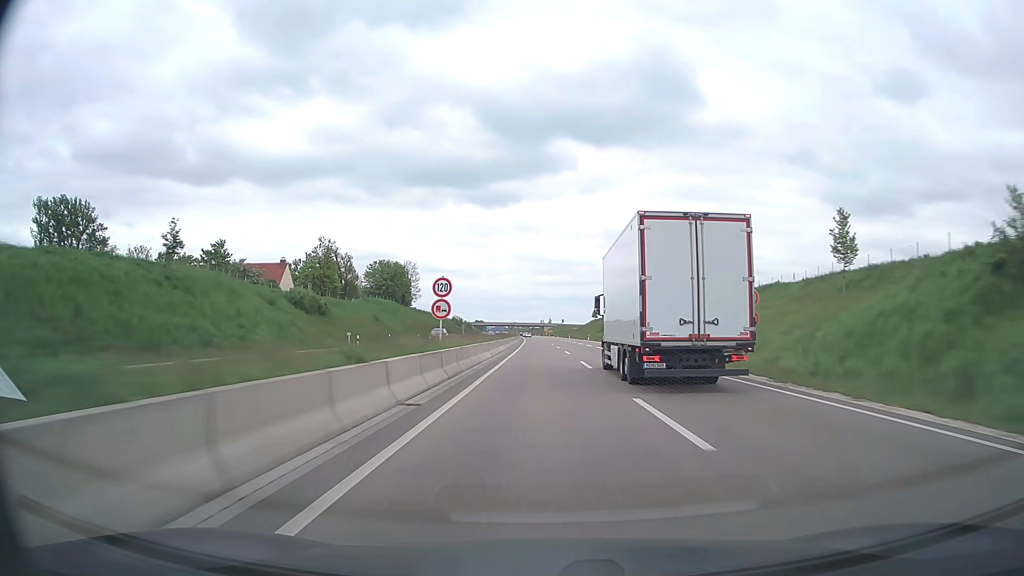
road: trunk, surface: asphalt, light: Day
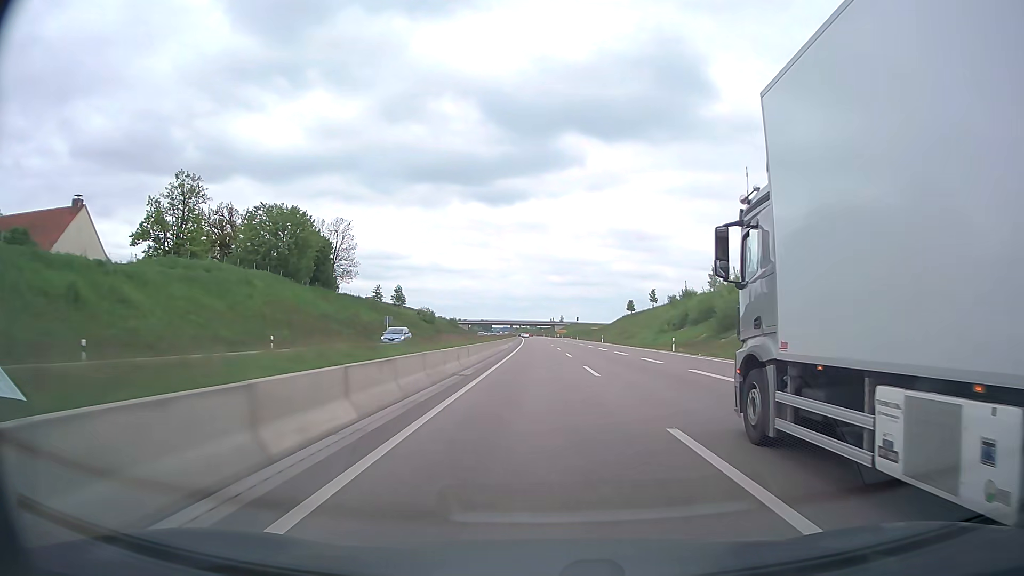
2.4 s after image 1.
(-0.6, +76.3) m; -1°
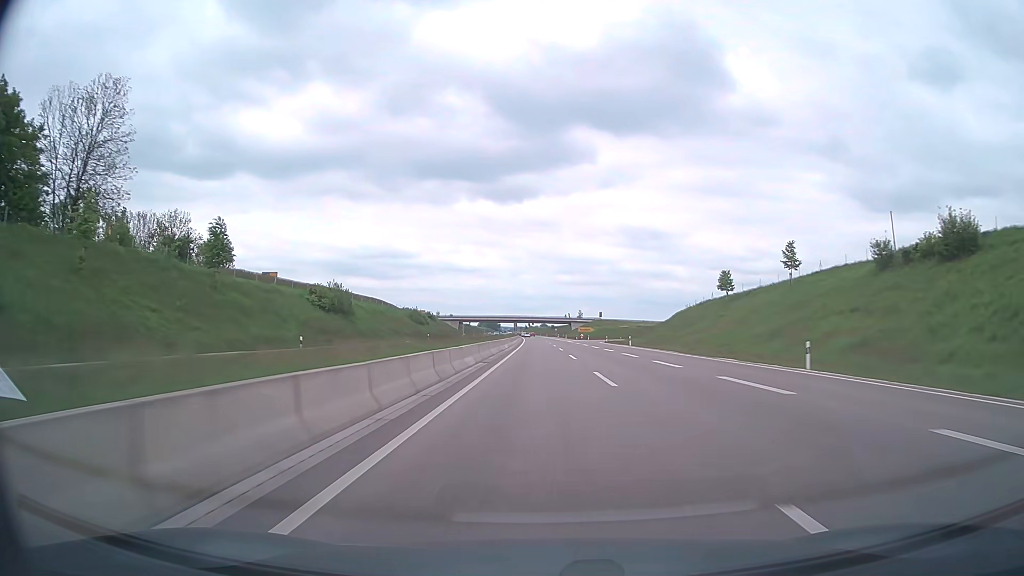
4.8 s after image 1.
(-0.8, +76.2) m; -1°
(0, +10) (0, +20) (0, +30) (0, +40) (0, +50) (0, +60) (0, +70) (0, +80) (0, +90) (0, +100) m
